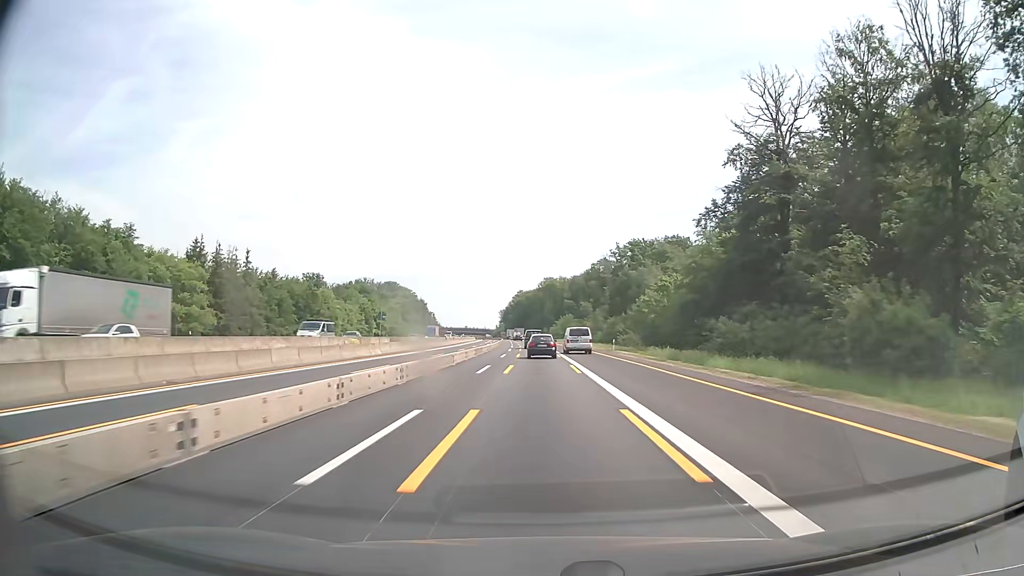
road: motorway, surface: asphalt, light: Day
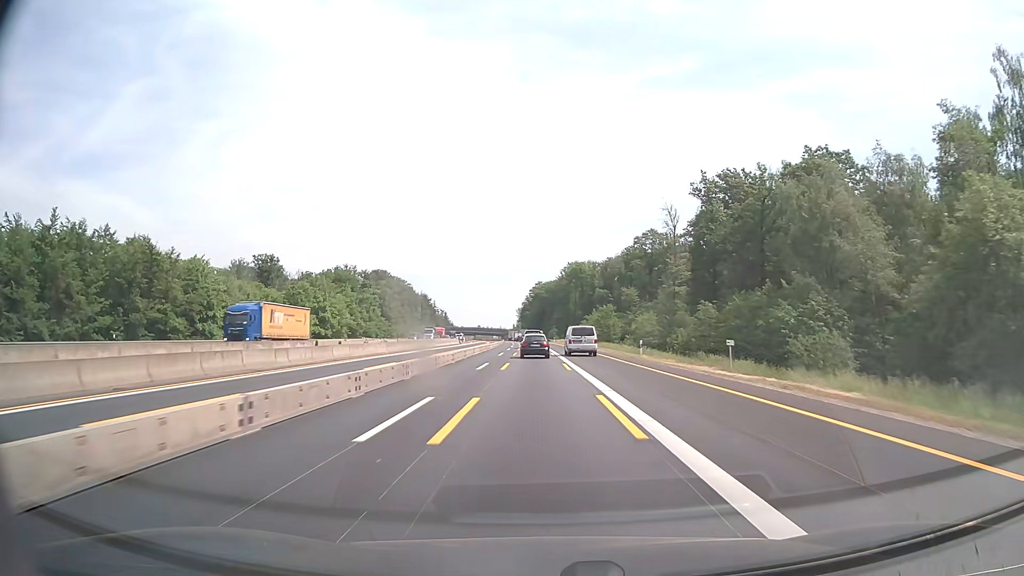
(-0.8, +69.8) m; -2°
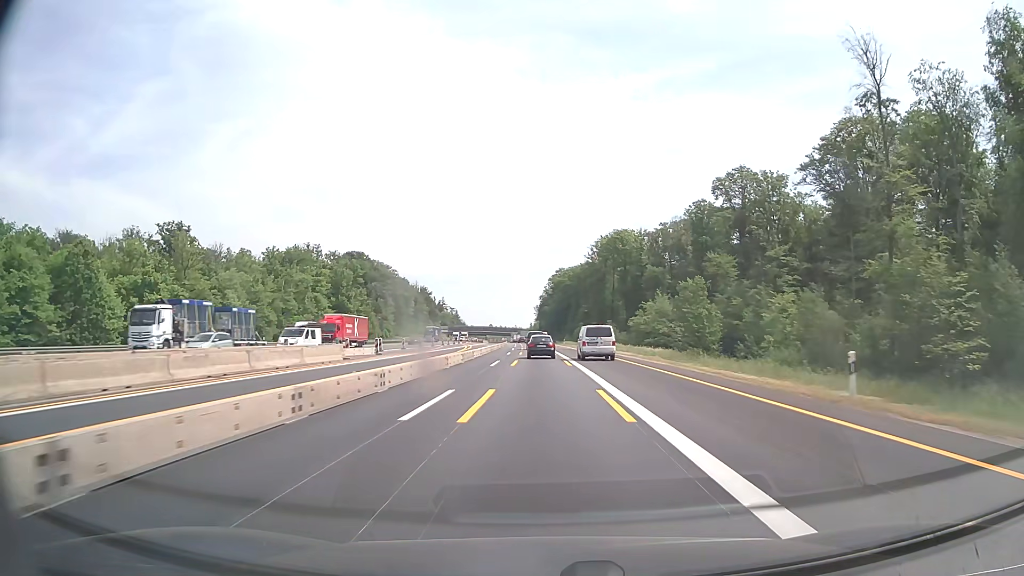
(-1.1, +70.0) m; -2°
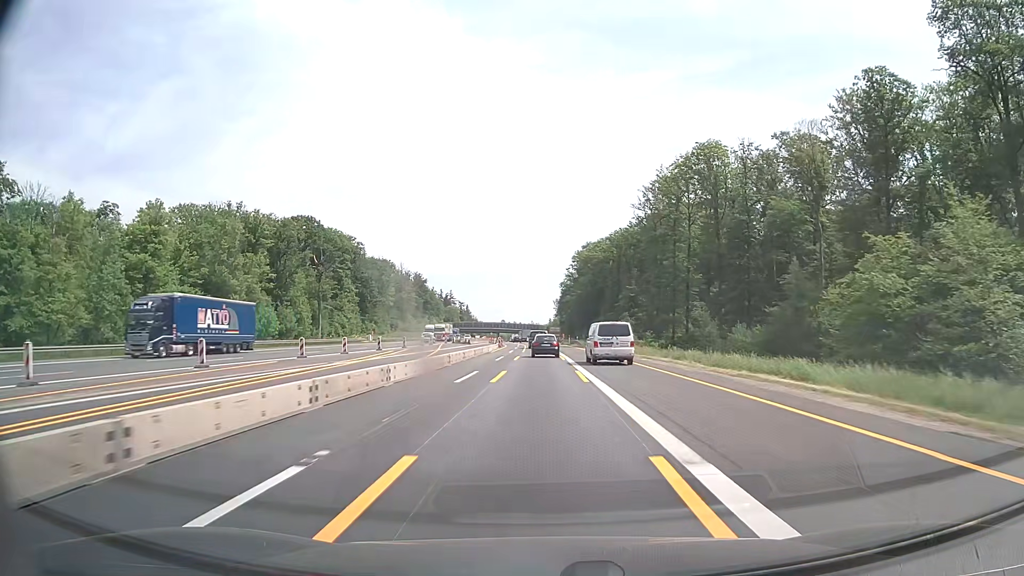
(-0.3, +70.5) m; -1°
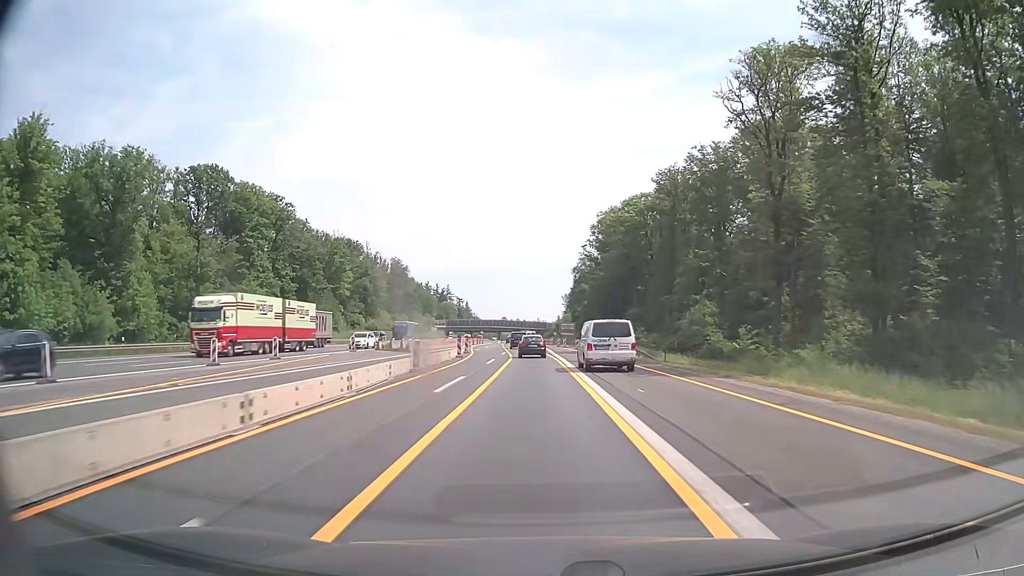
(-0.1, +56.4) m; 0°
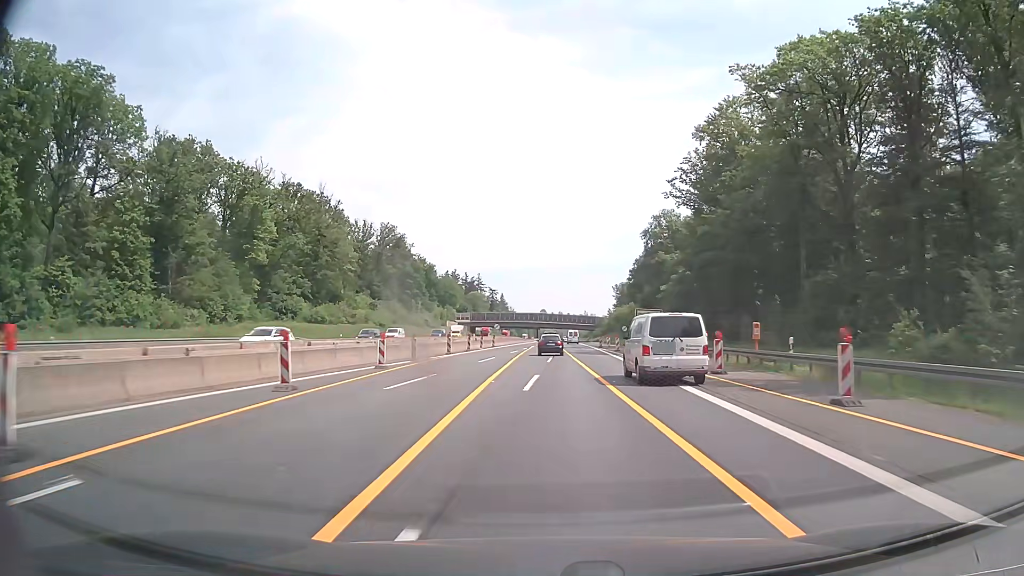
(-2.4, +70.9) m; -4°
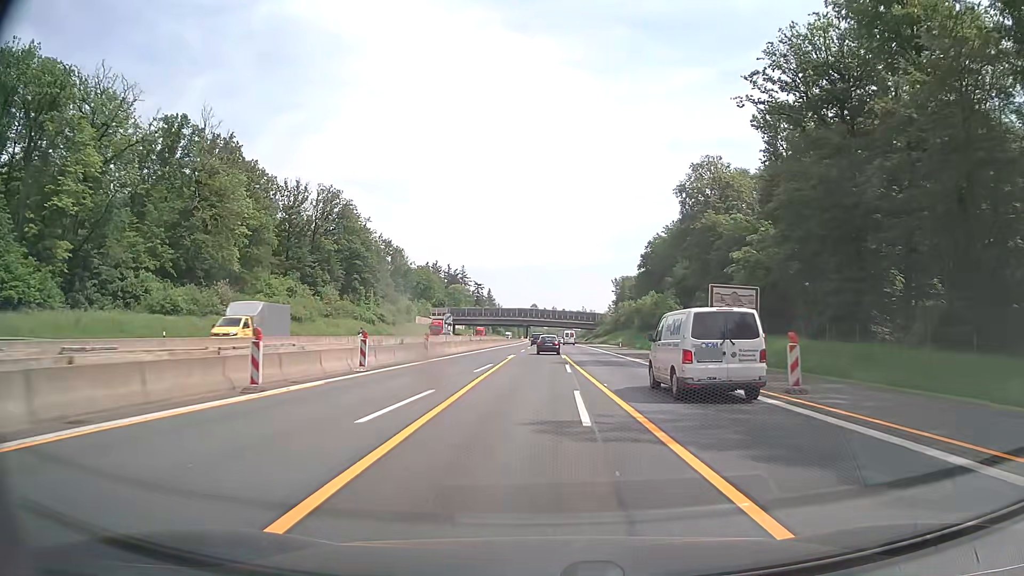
(+0.1, +43.0) m; +1°
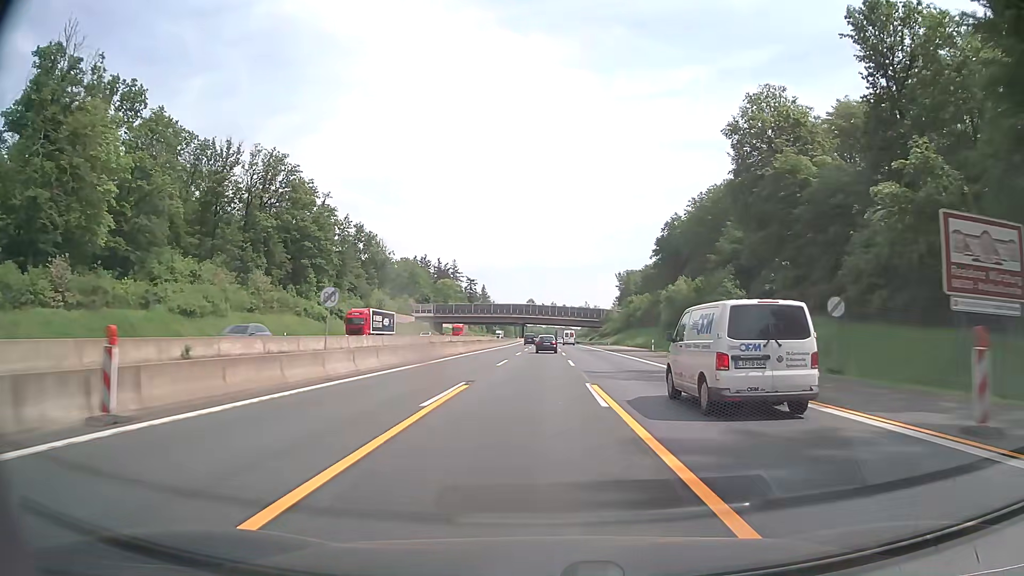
(+0.1, +29.0) m; 0°
(0, +10) (0, +20) (0, +30) (0, +40) (0, +50) (0, +60) (0, +70) (0, +80) (0, +90) (0, +100) m
